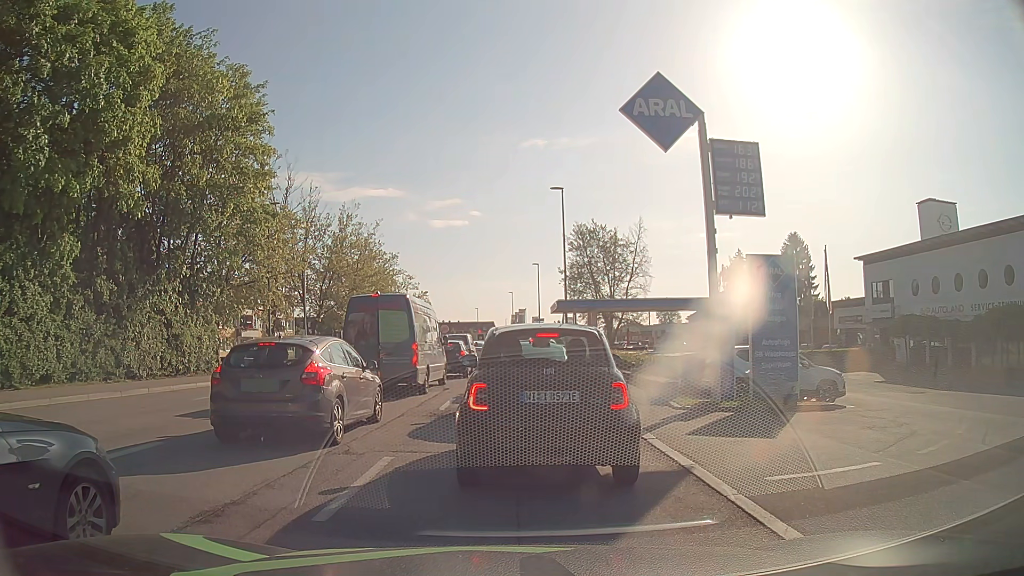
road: tertiary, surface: asphalt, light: Day
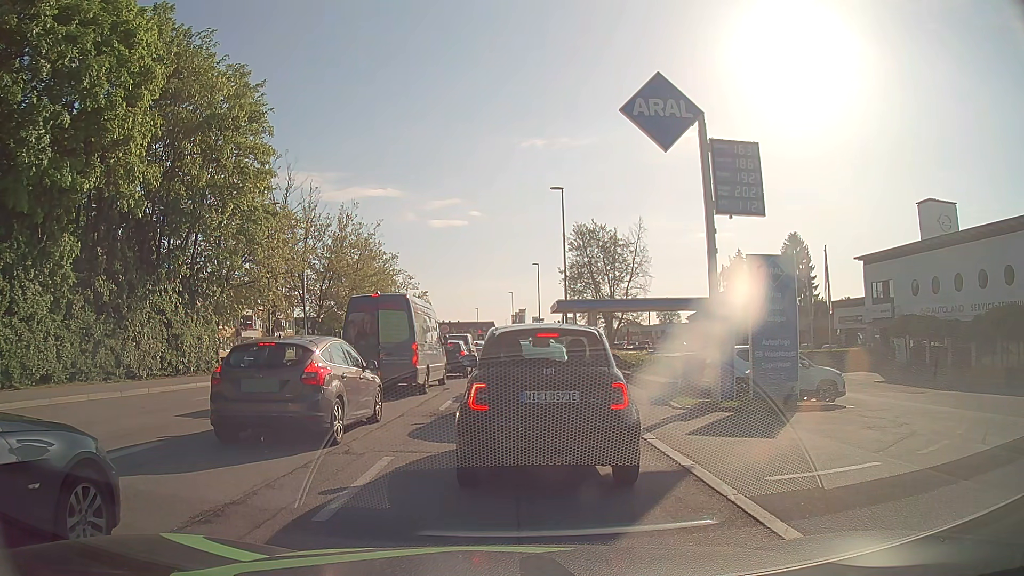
(0.0, 0.0) m; 0°
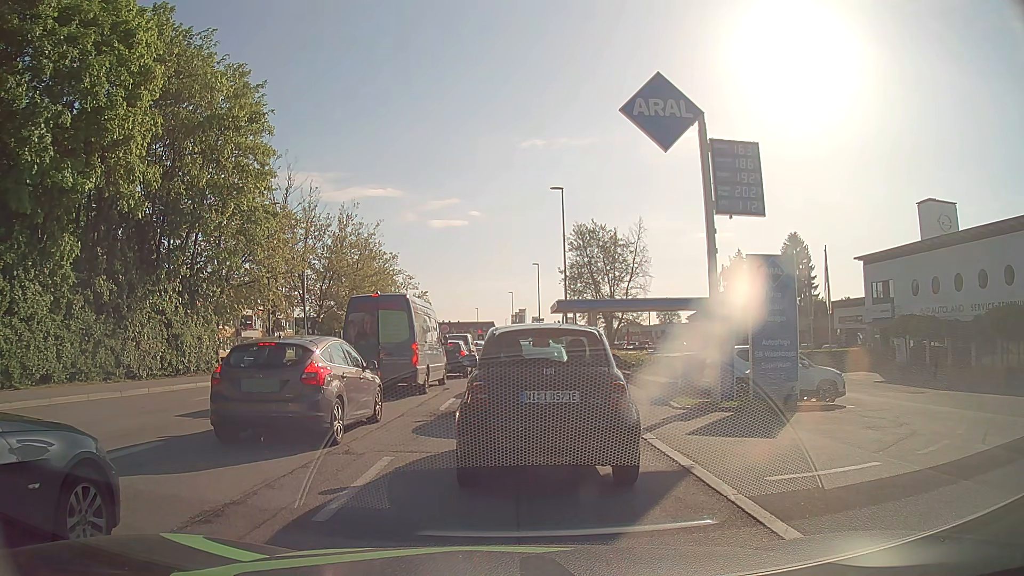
(0.0, 0.0) m; 0°
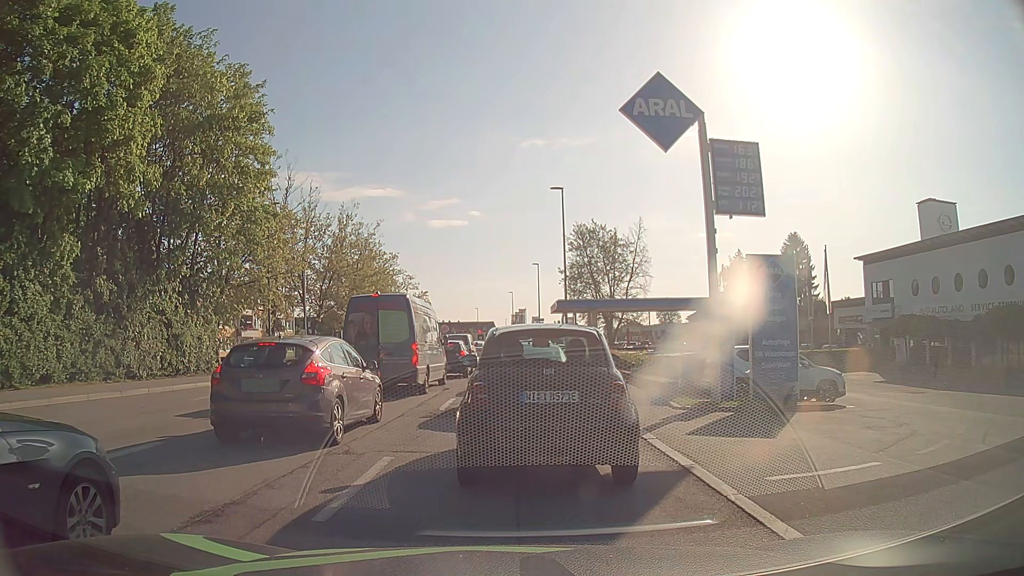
(0.0, 0.0) m; 0°
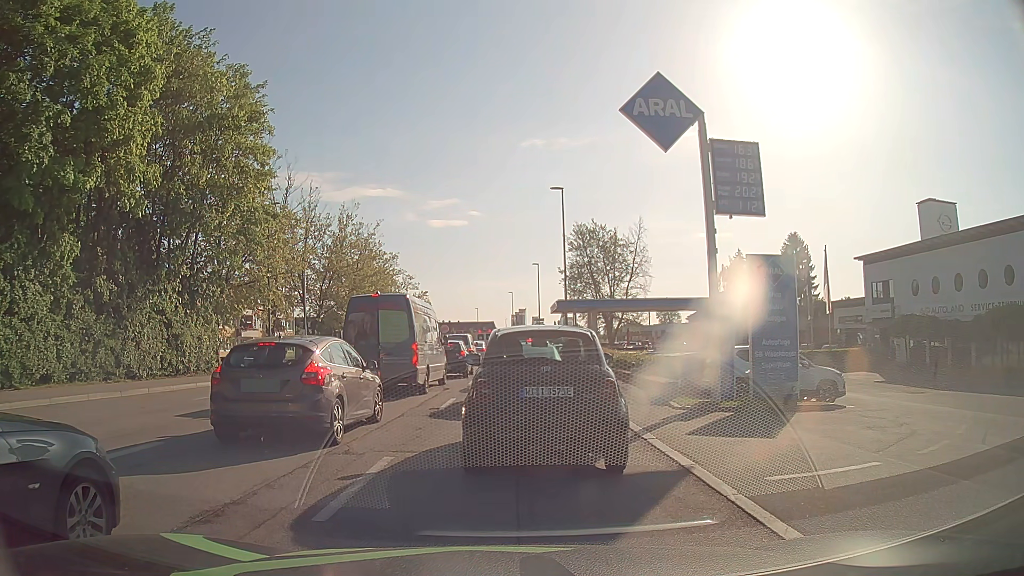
(0.0, 0.0) m; 0°
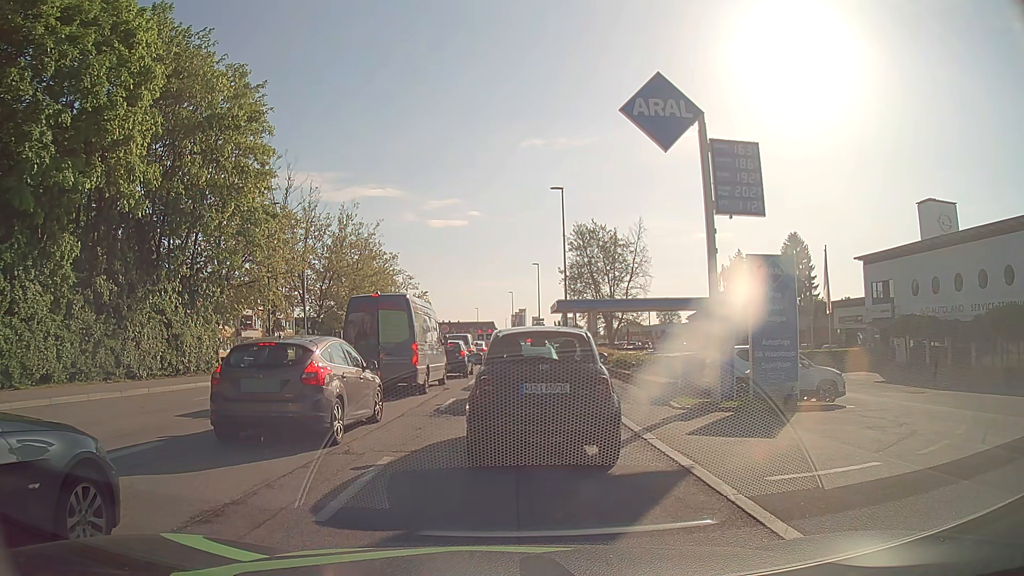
(0.0, 0.0) m; 0°
